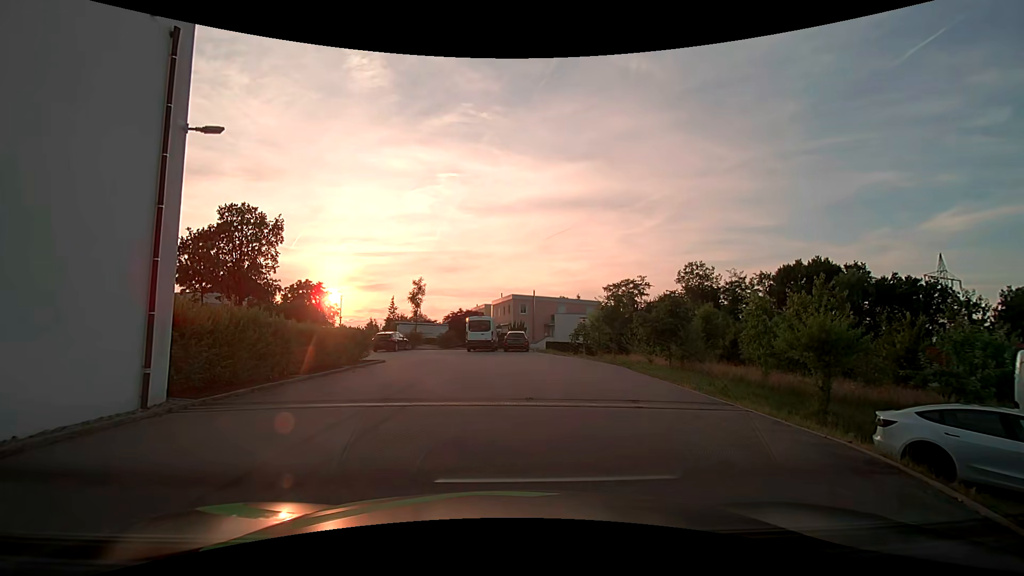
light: Day
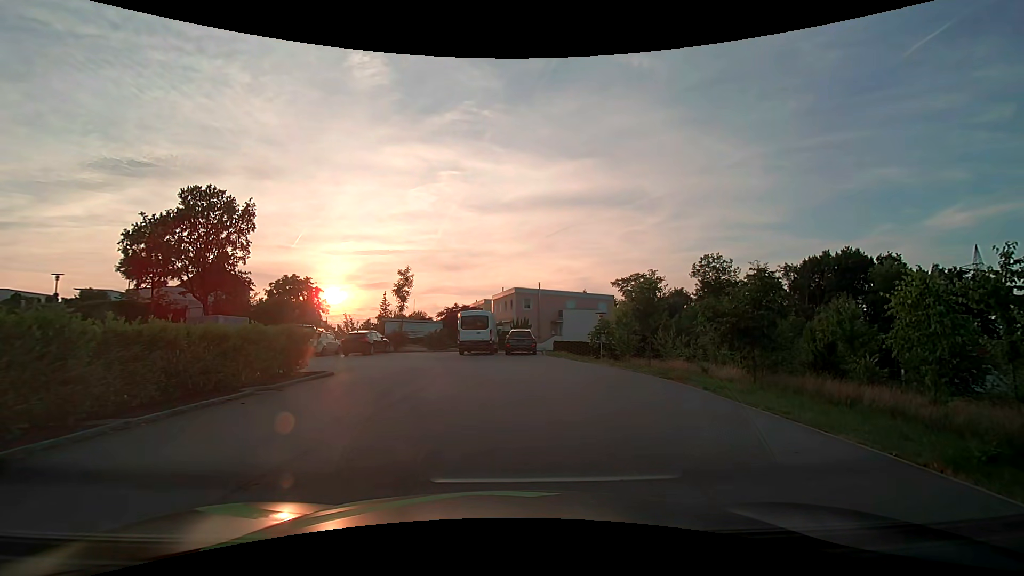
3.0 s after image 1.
(+0.1, +7.4) m; +1°
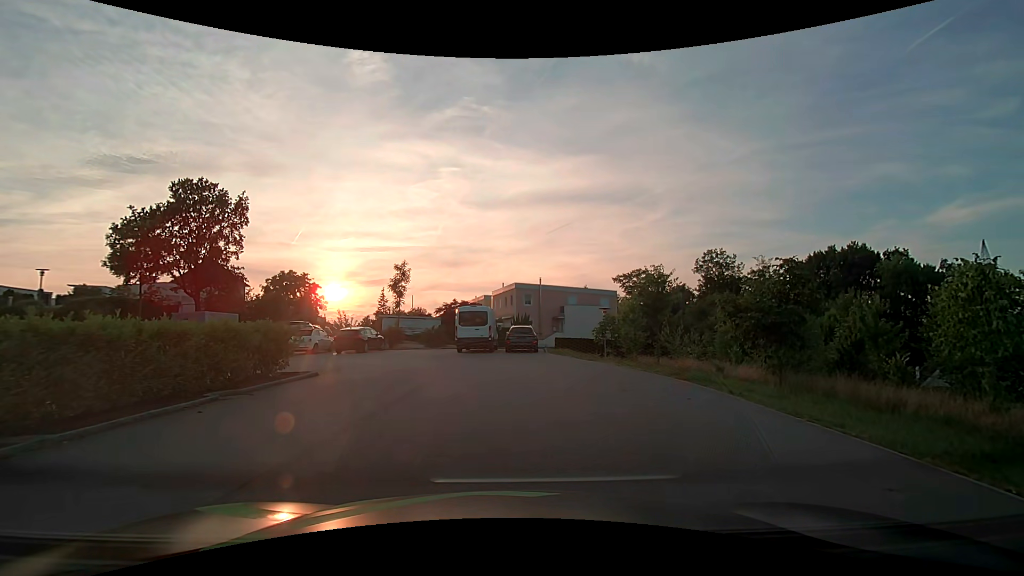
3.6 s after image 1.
(0.0, +1.4) m; -1°
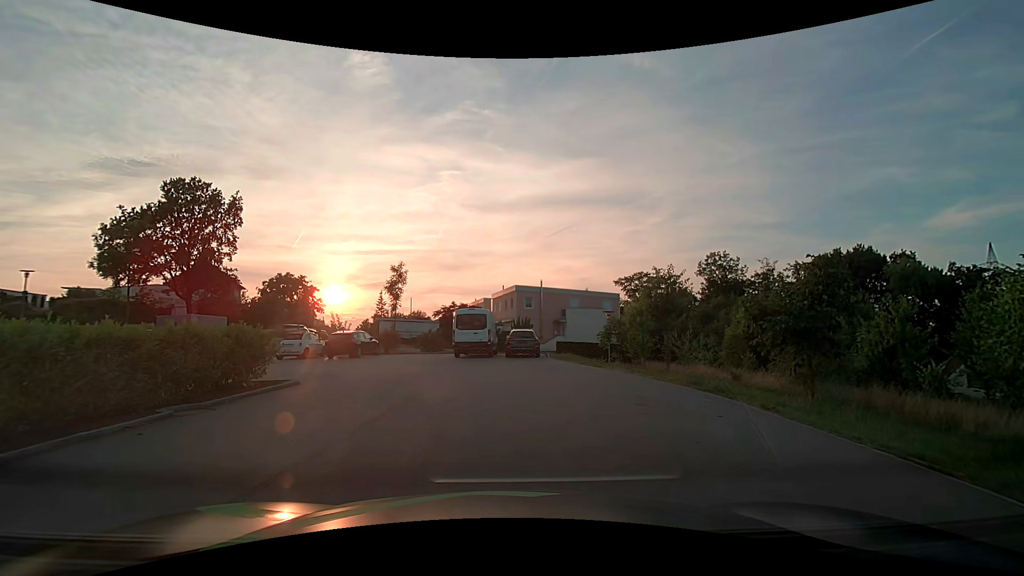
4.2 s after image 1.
(0.0, +1.4) m; -1°
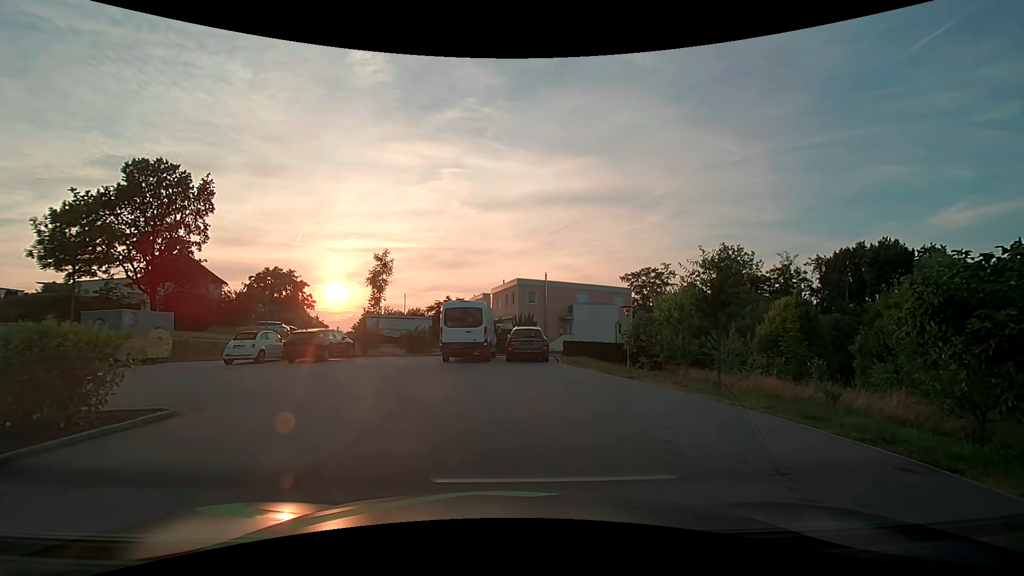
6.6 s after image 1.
(+0.1, +5.2) m; +1°
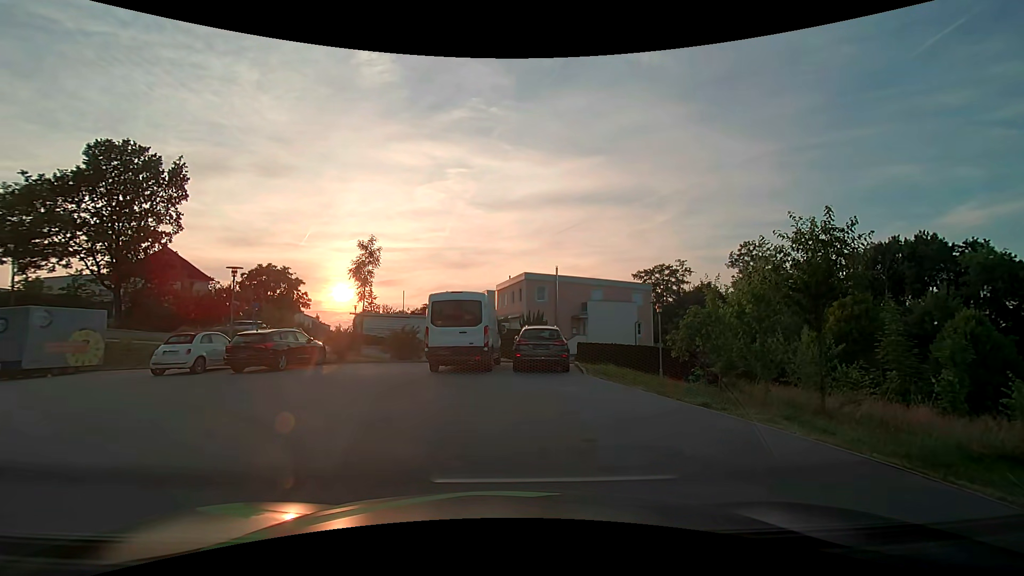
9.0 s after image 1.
(0.0, +5.1) m; 0°
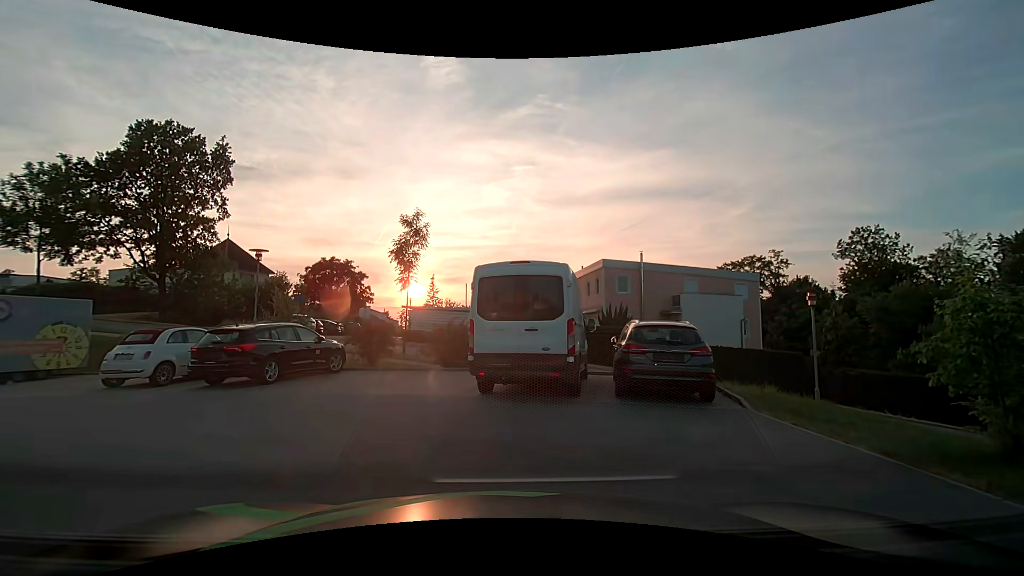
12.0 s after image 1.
(-0.3, +6.4) m; -8°
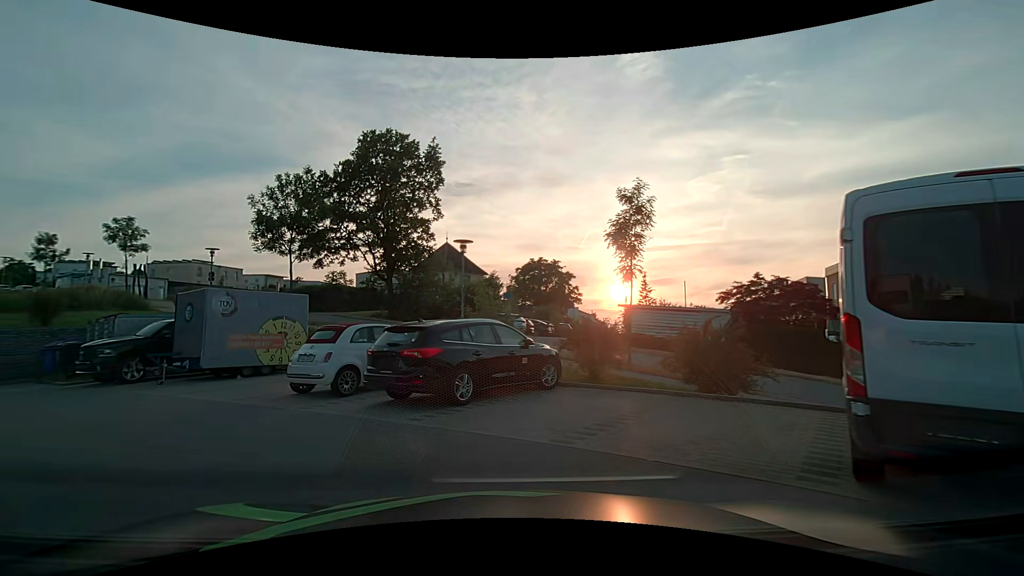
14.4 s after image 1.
(-0.8, +4.9) m; -22°
